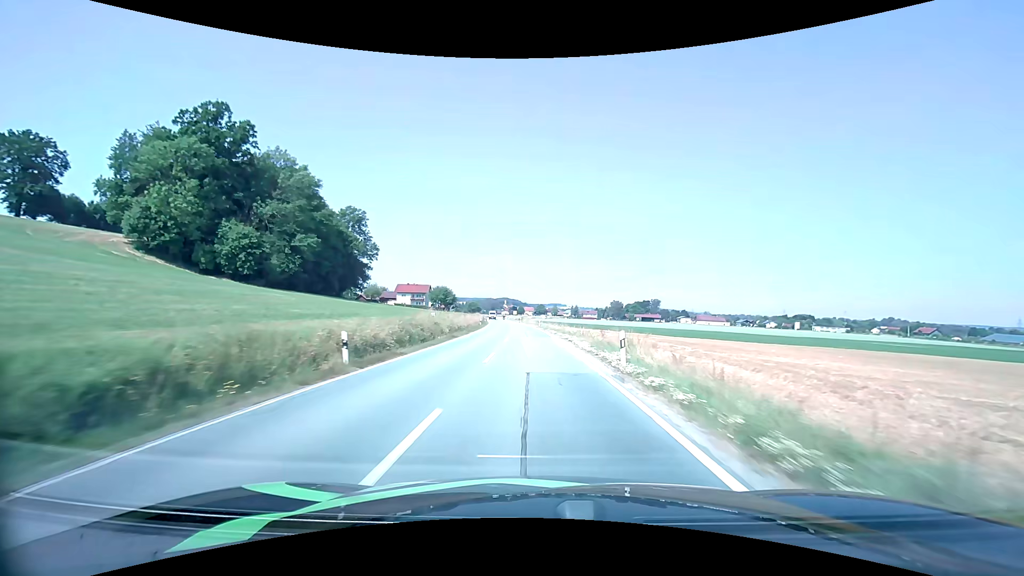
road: secondary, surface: asphalt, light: Day
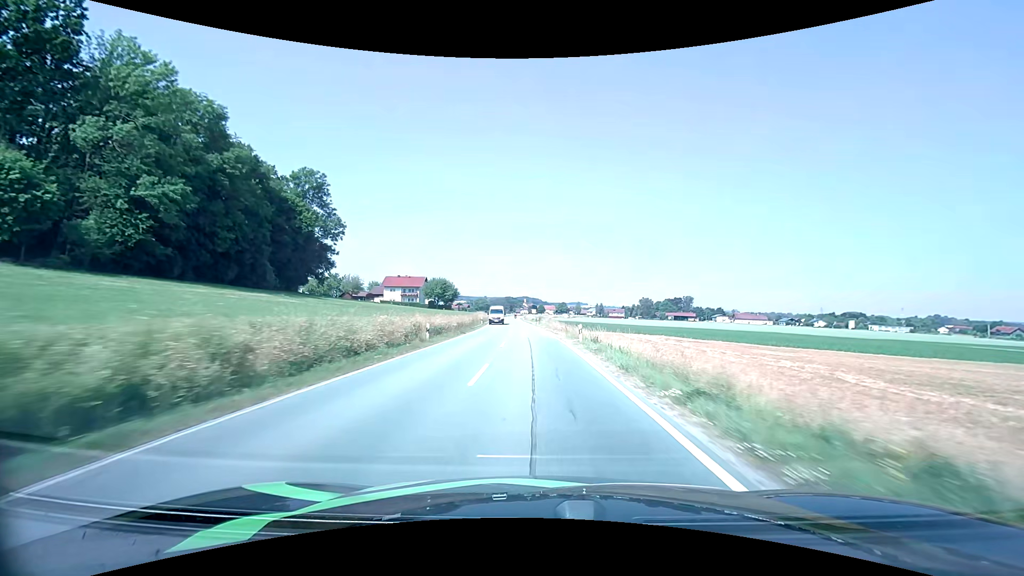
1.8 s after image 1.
(-0.8, +39.0) m; -2°
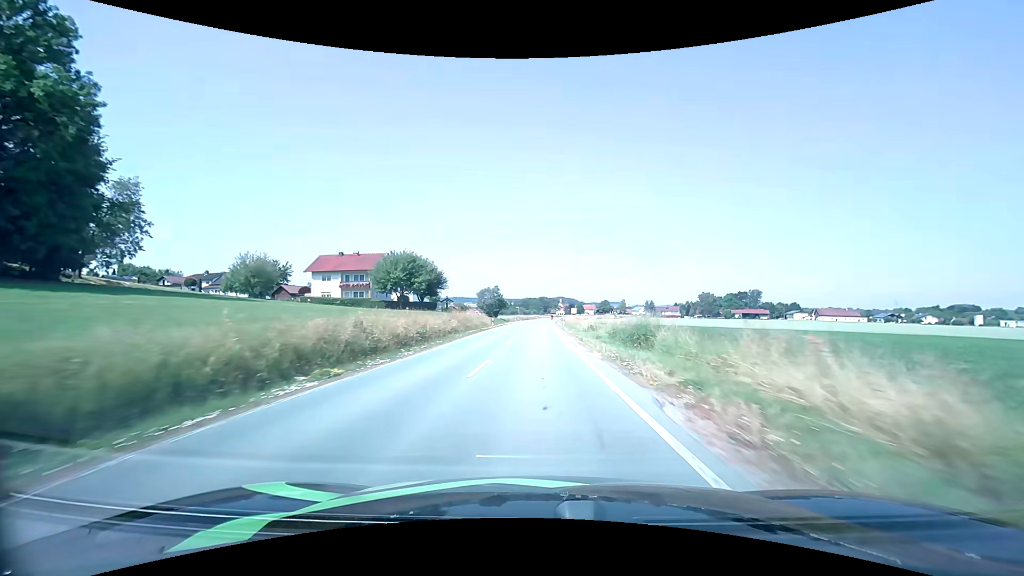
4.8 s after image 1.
(-2.4, +66.8) m; -4°
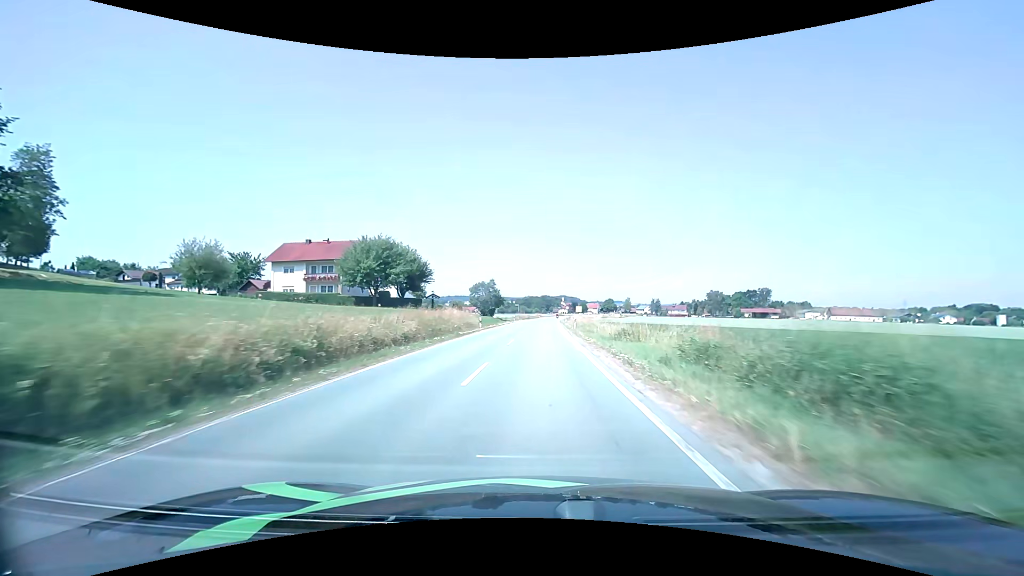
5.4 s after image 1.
(-0.1, +13.3) m; 0°
(0, +10) (0, +20) (0, +30) (0, +40) (+1, +50) (+1, +60) (+1, +70) (+2, +80) (+2, +90) (+3, +100) m
